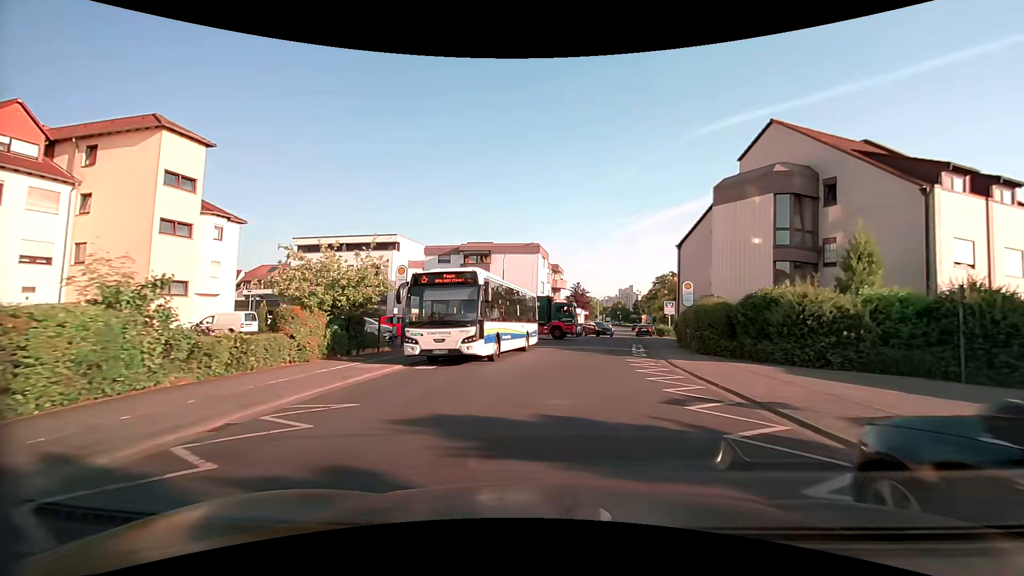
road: tertiary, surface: asphalt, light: Day
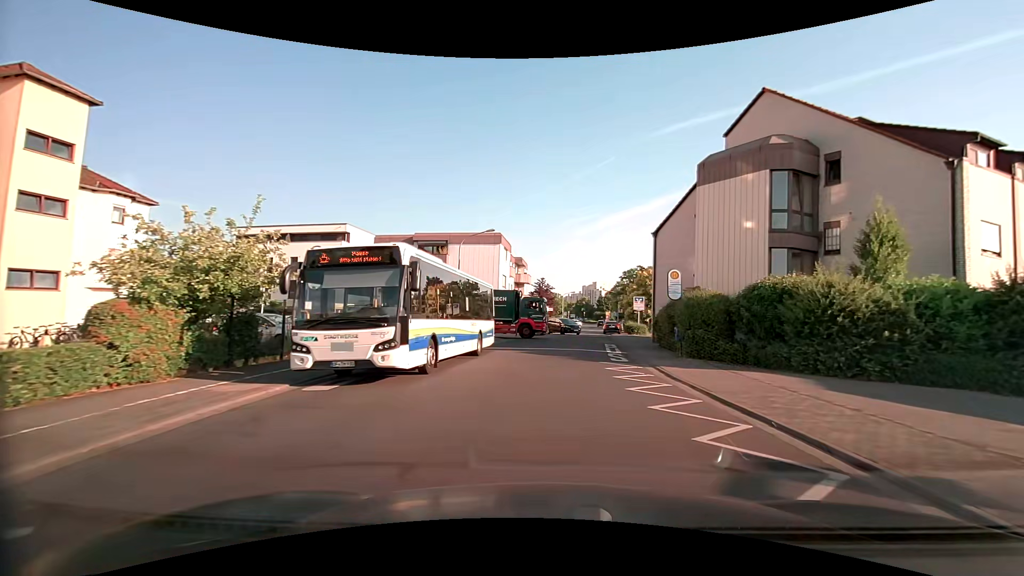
(+0.2, +4.6) m; +5°
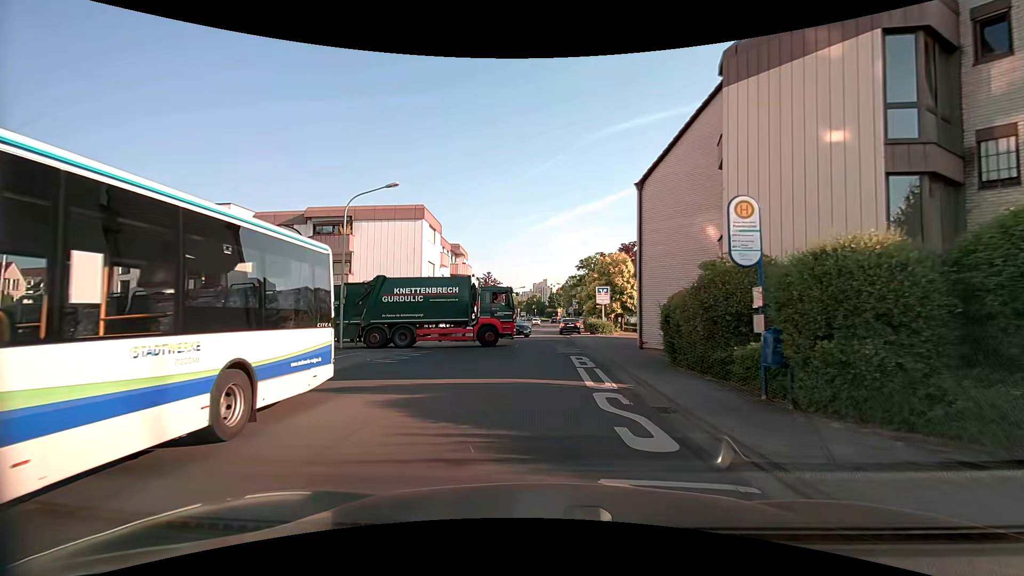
(+0.7, +11.7) m; +6°
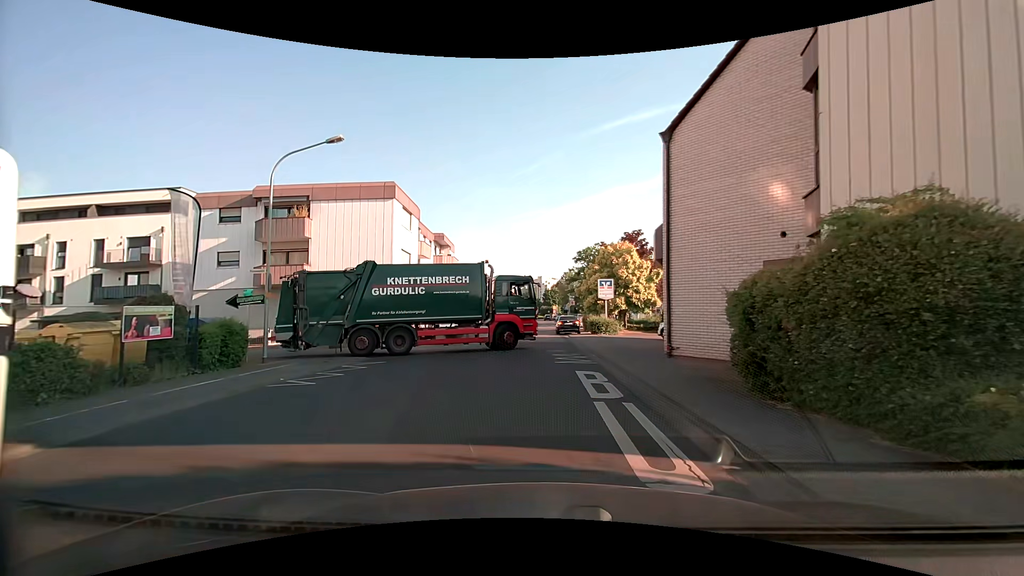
(-0.1, +5.6) m; -1°
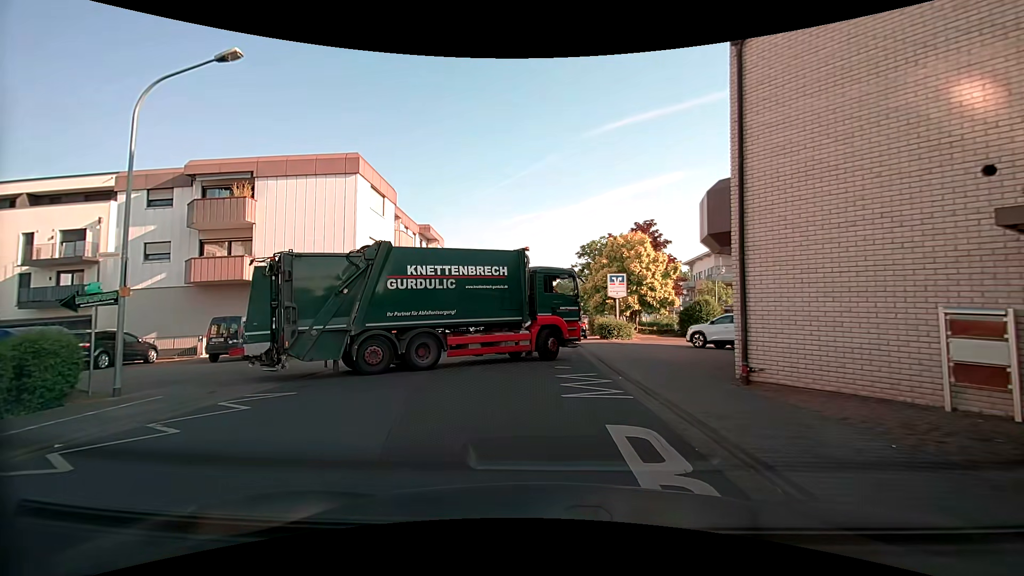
(+0.1, +5.7) m; 0°
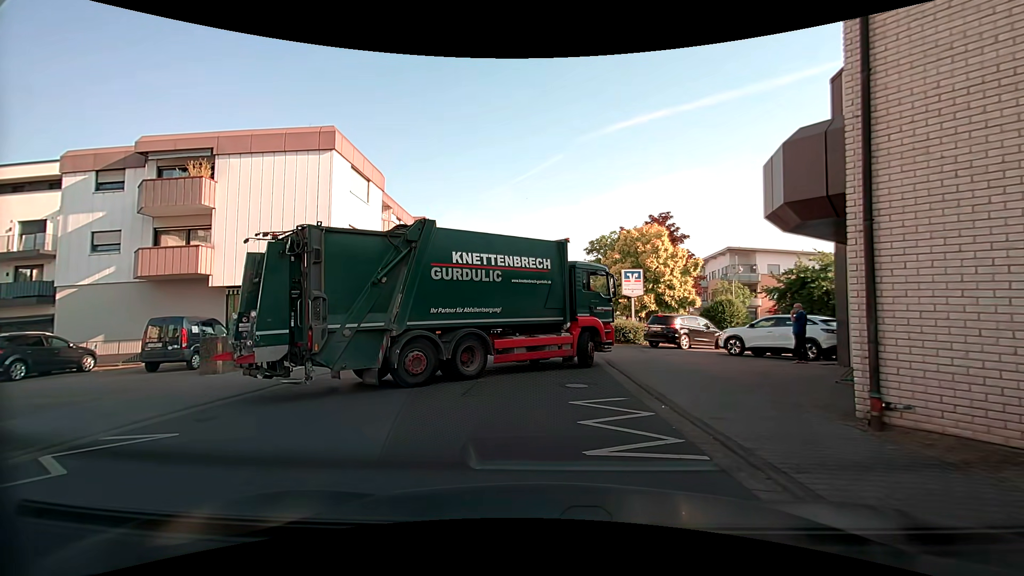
(0.0, +3.5) m; 0°
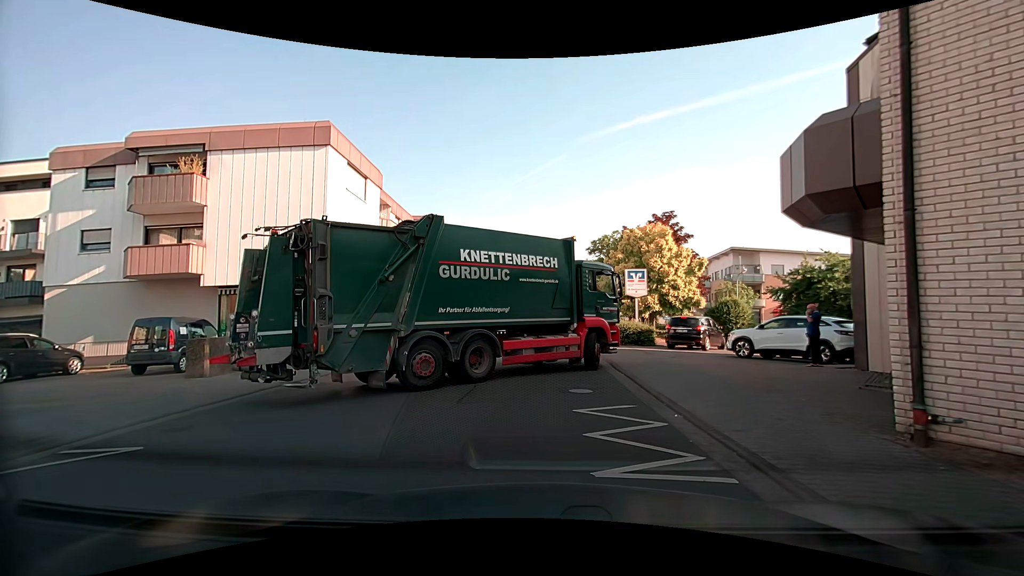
(0.0, +0.7) m; 0°
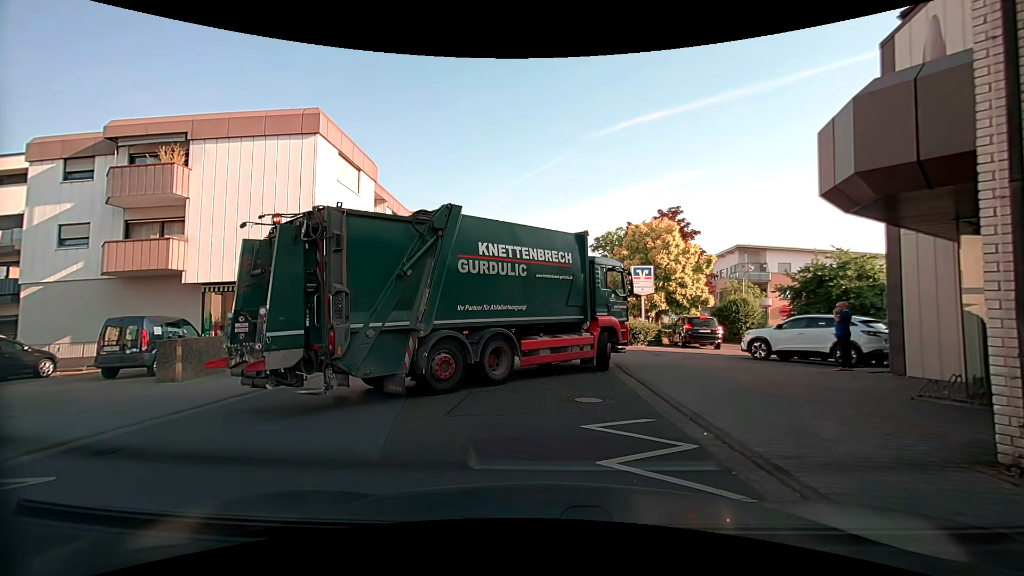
(0.0, +1.1) m; 0°
